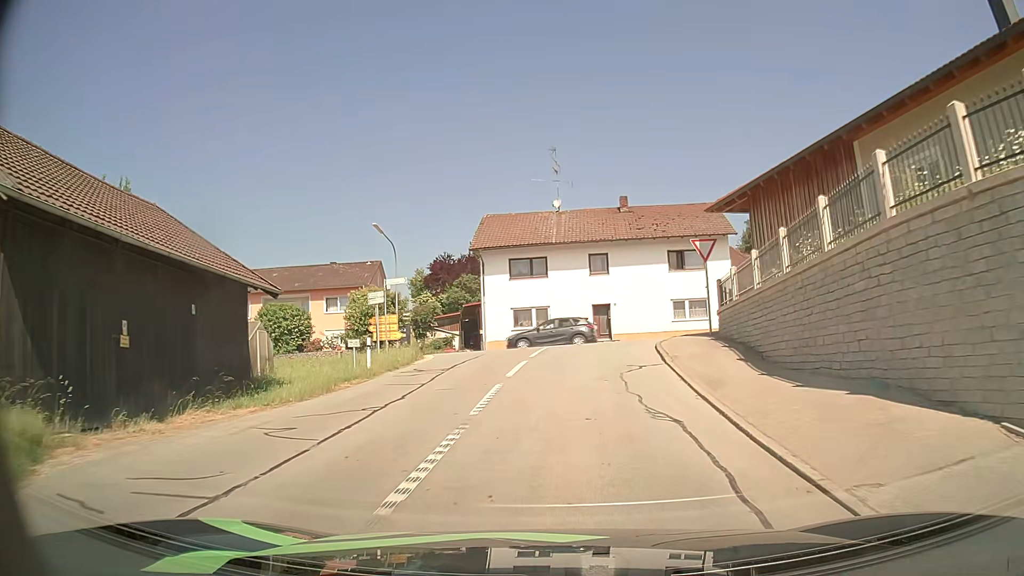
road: tertiary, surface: asphalt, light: Day
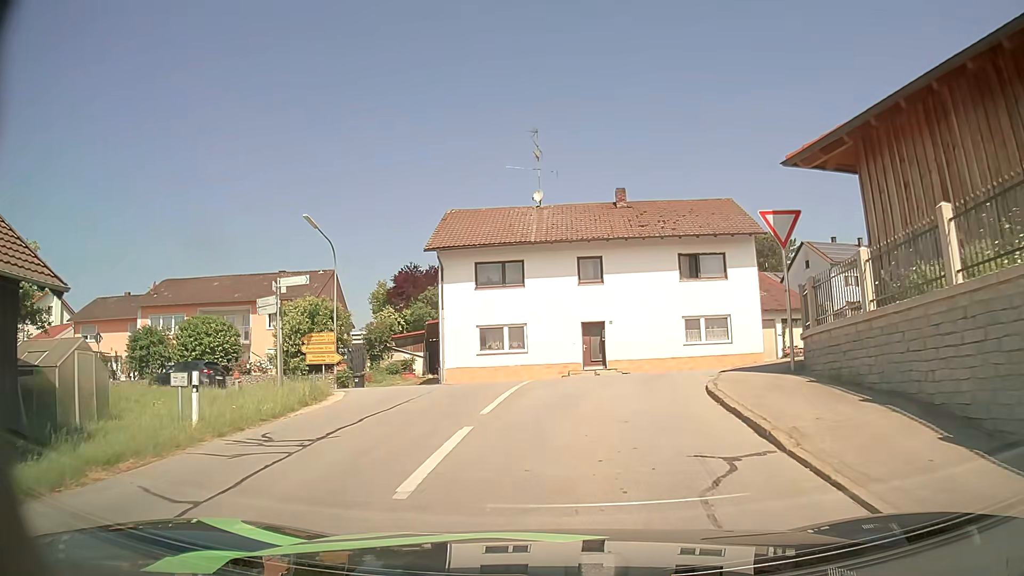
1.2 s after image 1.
(+0.2, +8.3) m; +2°
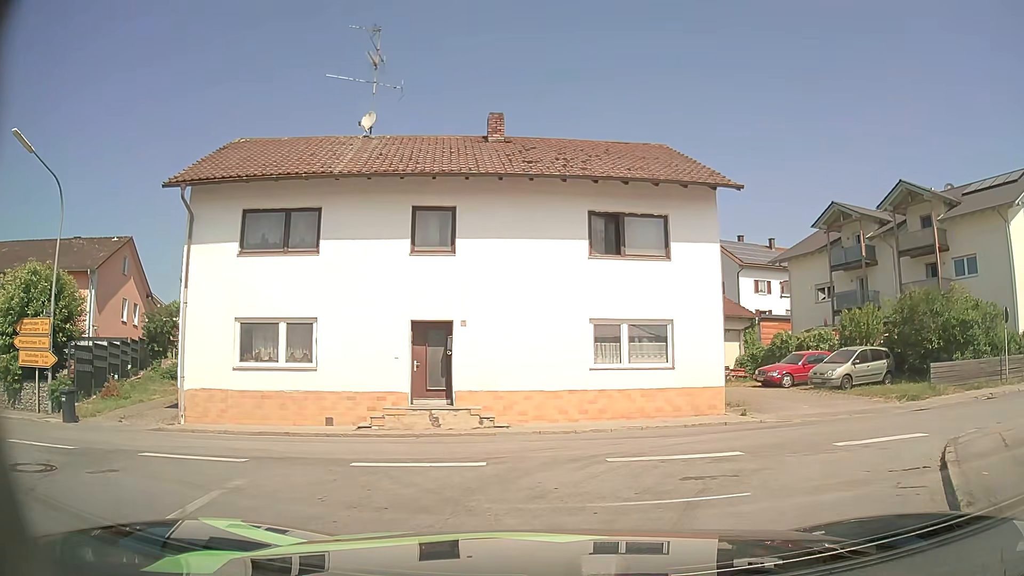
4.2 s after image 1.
(+1.0, +12.4) m; +10°
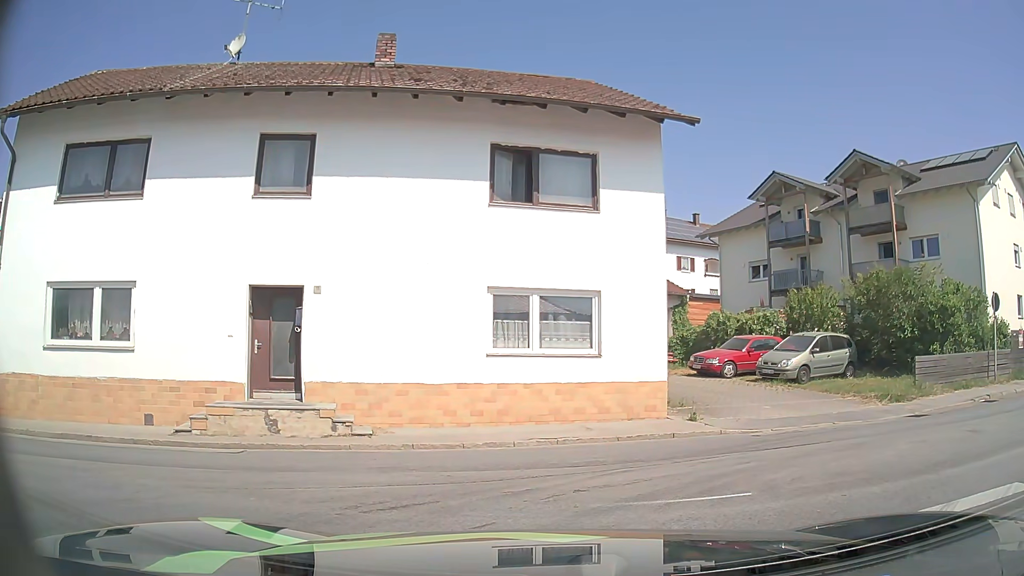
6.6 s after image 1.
(+0.4, +4.2) m; +8°
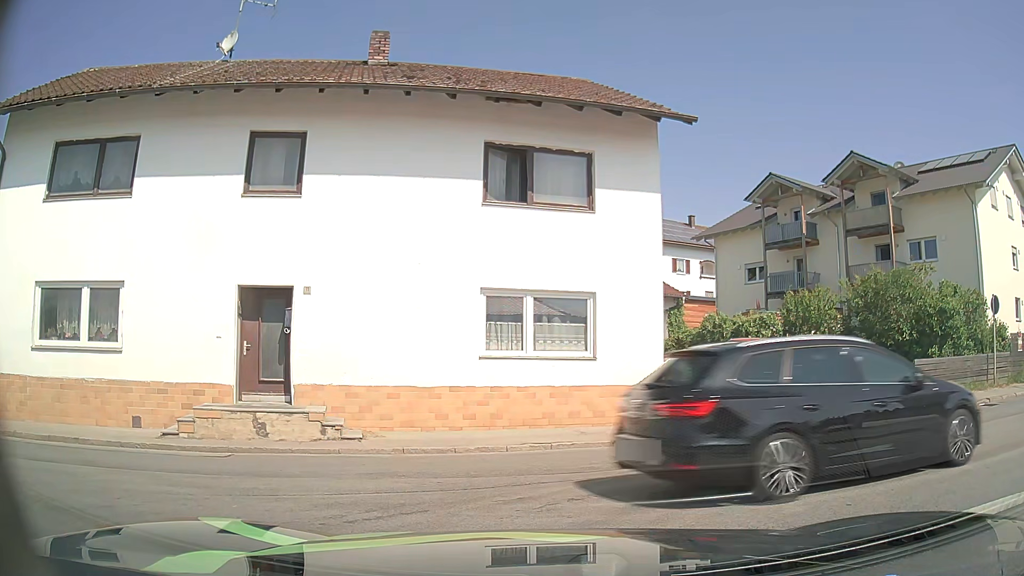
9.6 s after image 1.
(0.0, +0.3) m; 0°
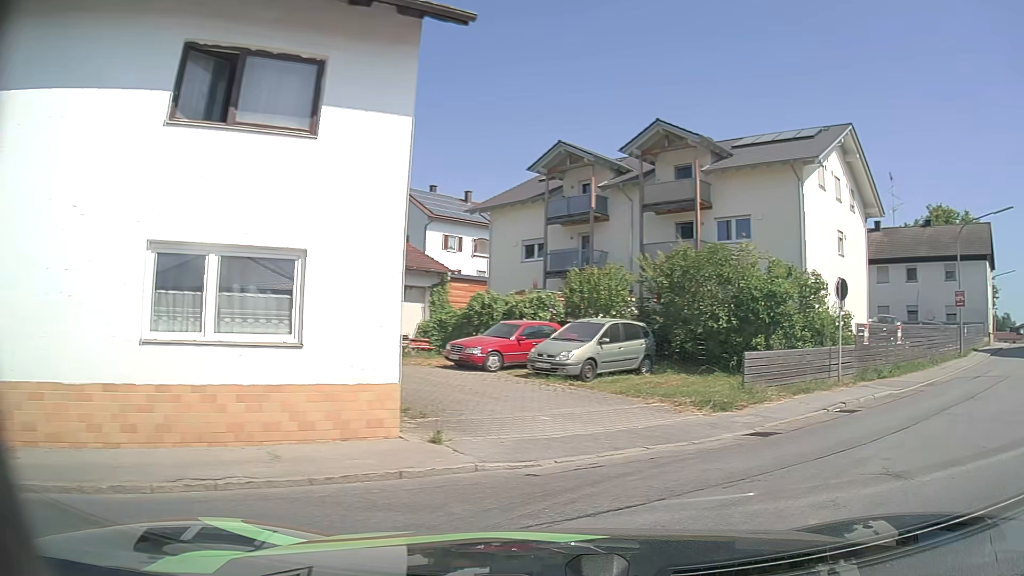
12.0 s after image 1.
(+0.6, +4.2) m; +20°
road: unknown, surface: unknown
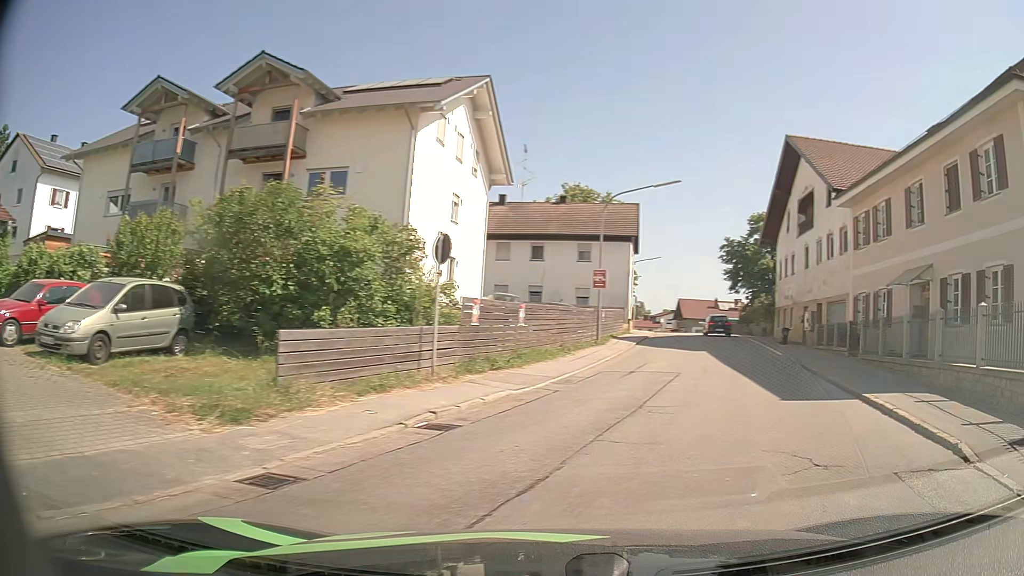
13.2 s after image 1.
(+1.5, +5.0) m; +33°
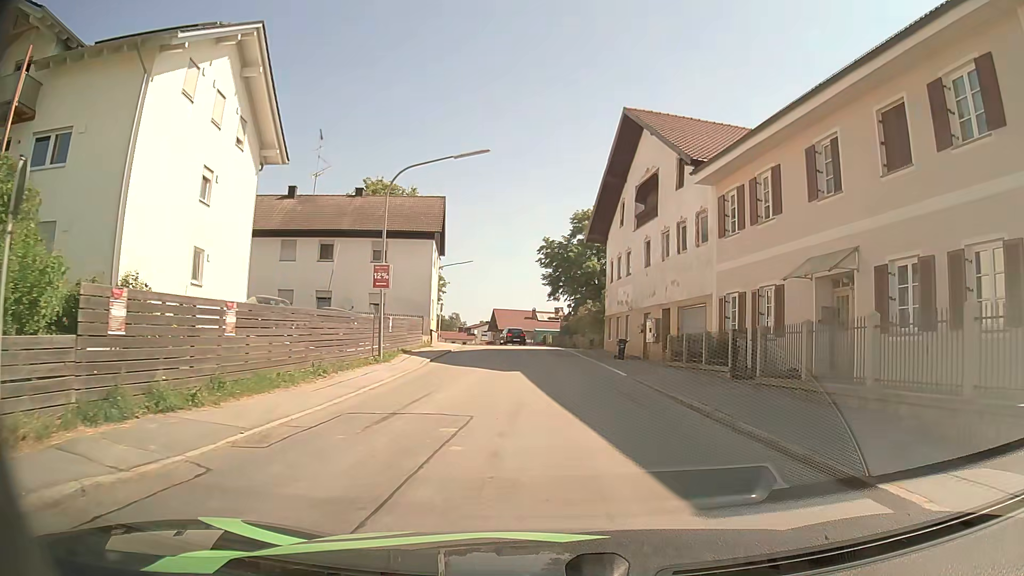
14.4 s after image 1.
(+1.5, +7.2) m; +17°
